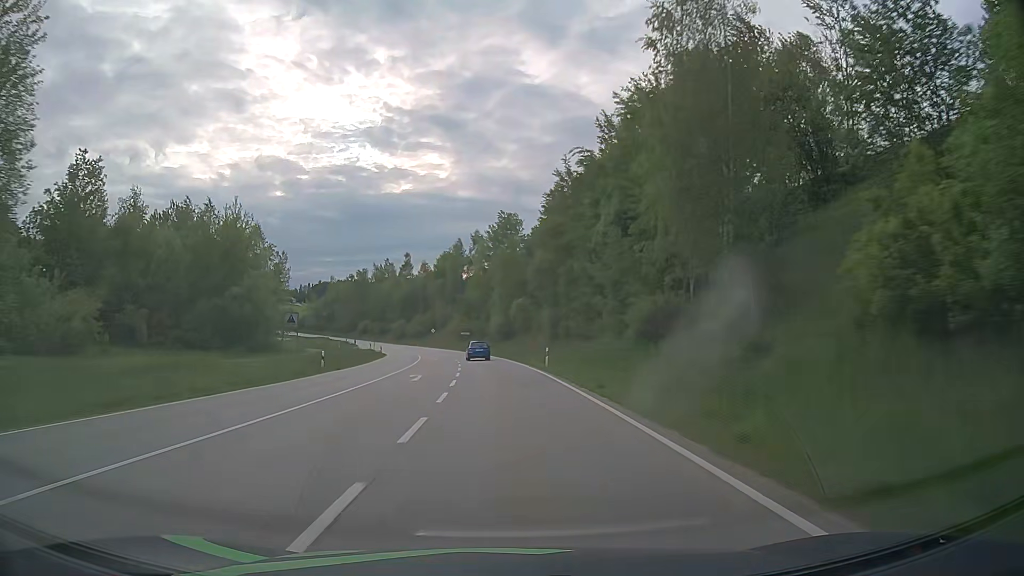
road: secondary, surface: asphalt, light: Day
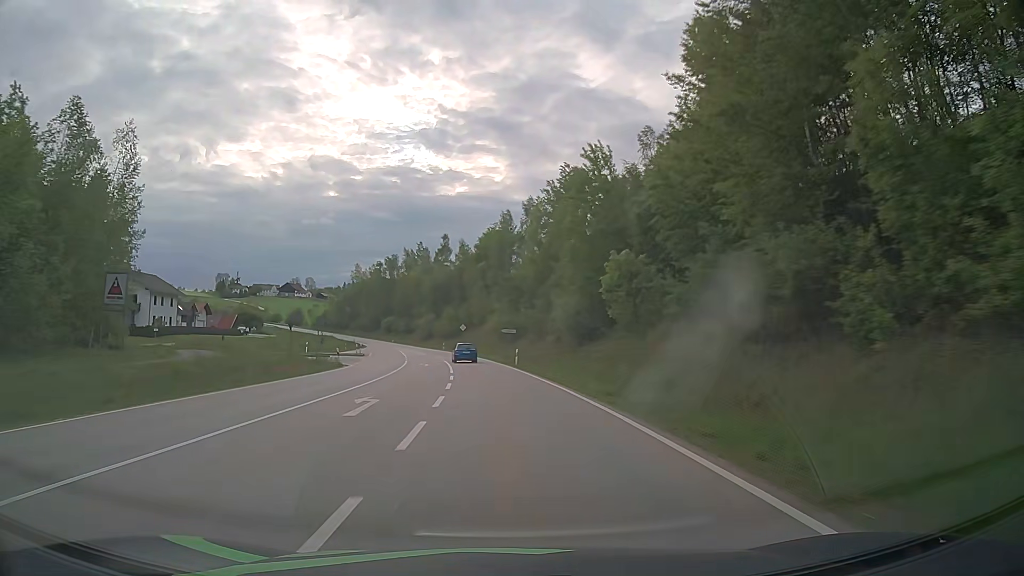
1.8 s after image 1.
(-1.3, +42.6) m; -4°
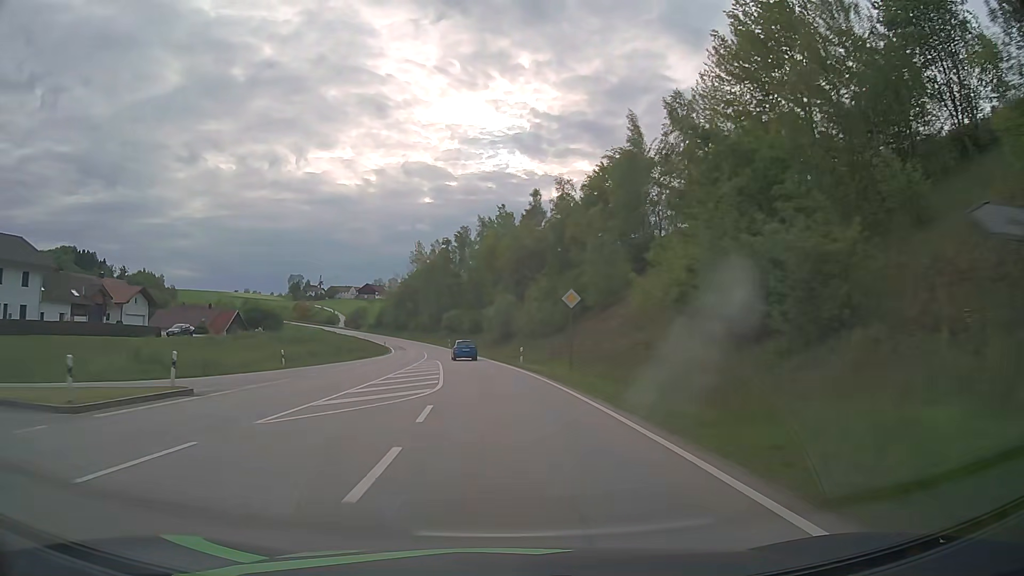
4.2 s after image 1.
(-4.1, +56.9) m; -9°
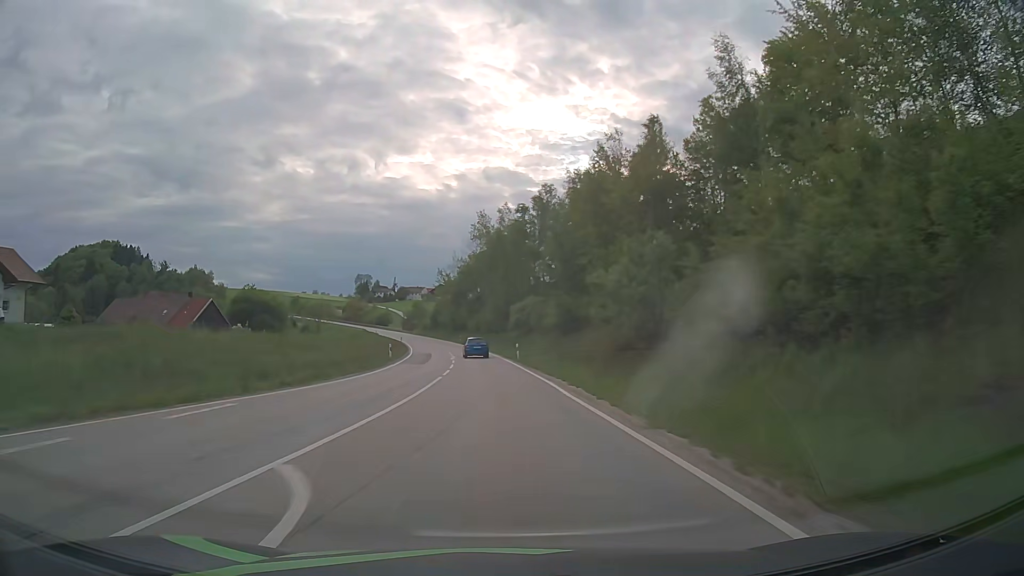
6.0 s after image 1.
(-2.4, +43.0) m; -7°
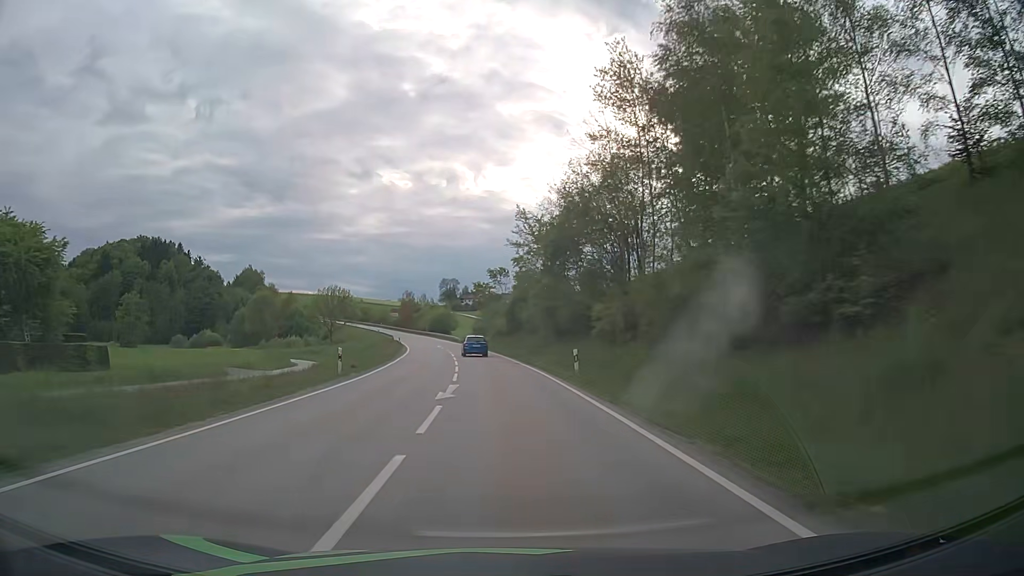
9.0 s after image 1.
(-5.3, +71.4) m; -8°
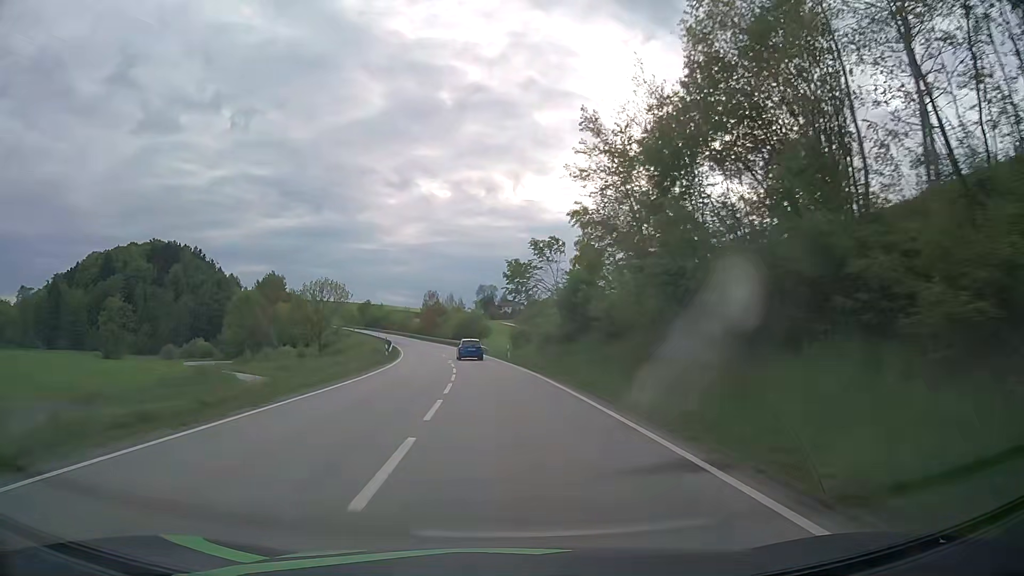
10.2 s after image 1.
(-0.9, +28.6) m; -3°
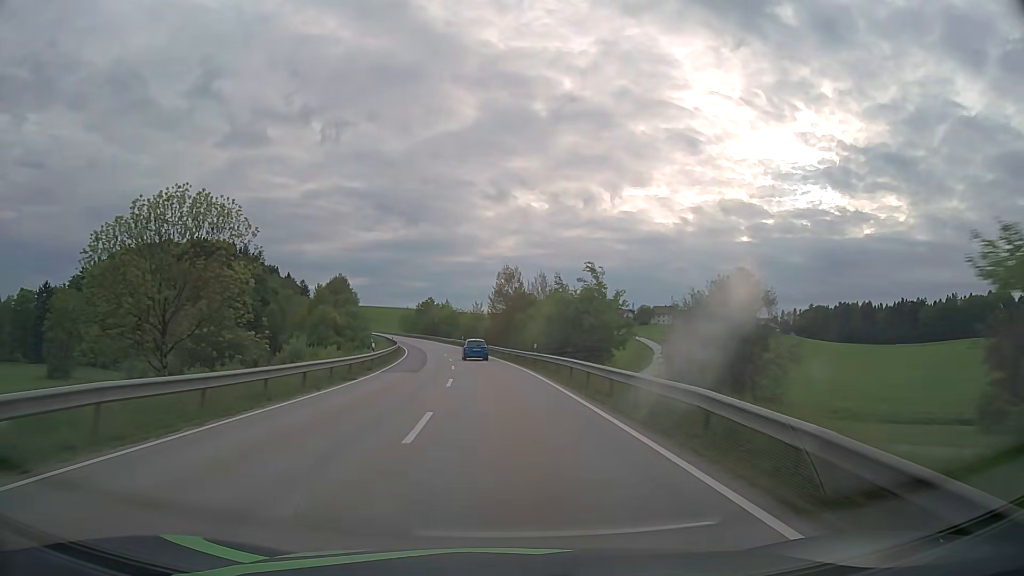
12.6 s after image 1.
(-3.9, +57.4) m; -8°
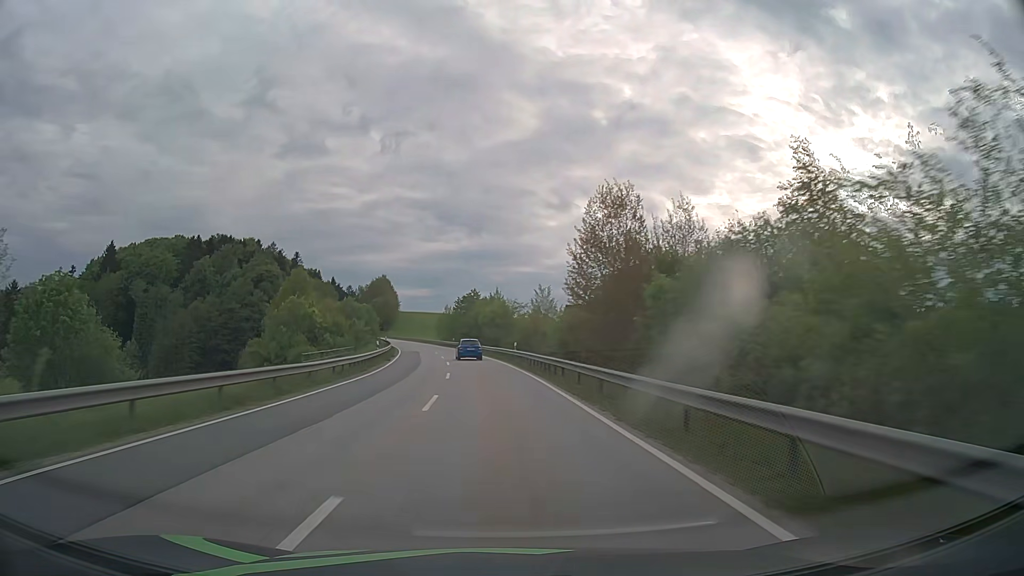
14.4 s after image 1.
(-1.9, +43.4) m; -5°
(0, +10) (0, +20) (-1, +30) (-2, +40) (-3, +50) (-4, +60) (-6, +70) (-8, +79) (-10, +89) (-12, +99) m
